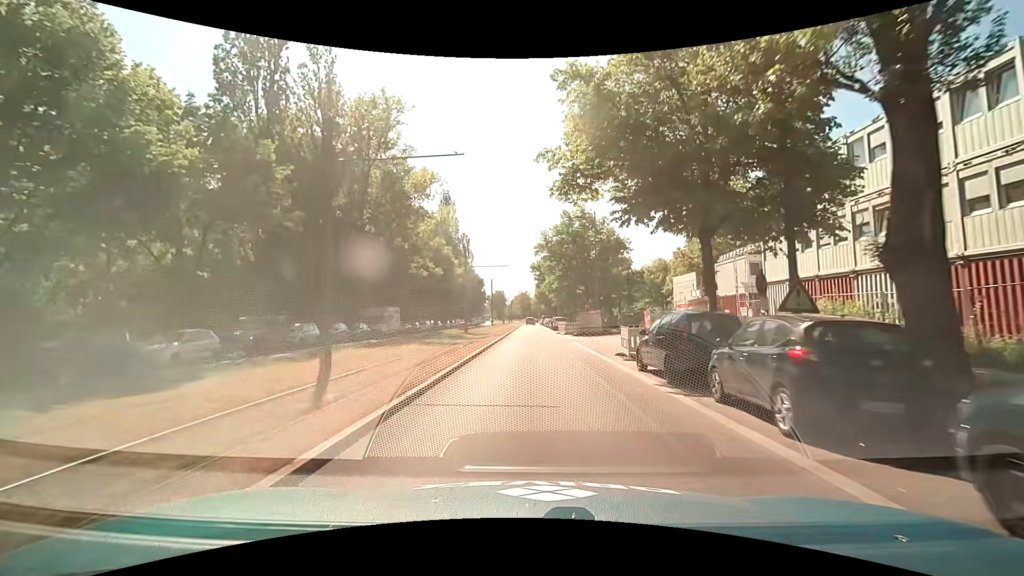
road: secondary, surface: asphalt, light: Day
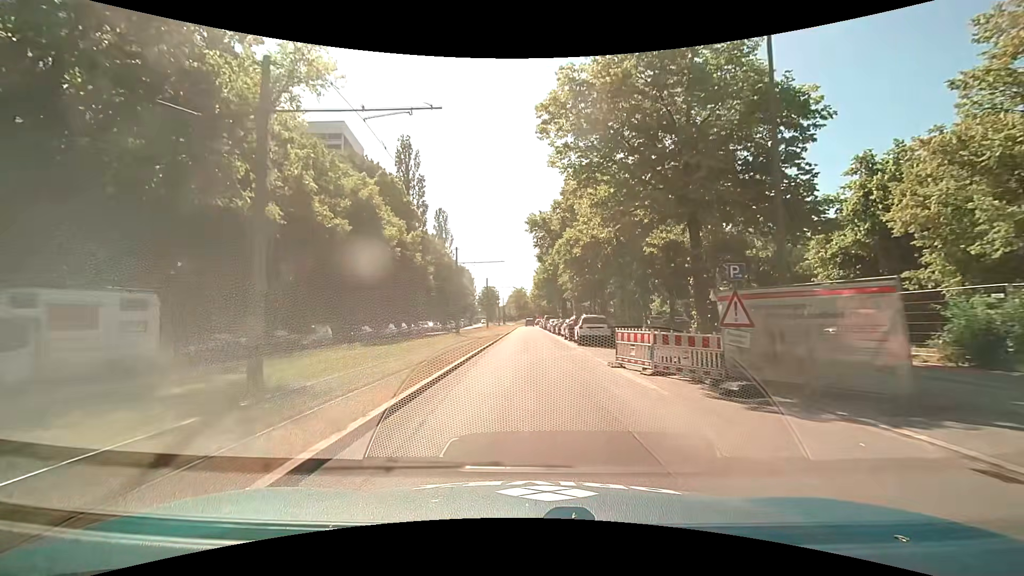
(0.0, +32.7) m; 0°
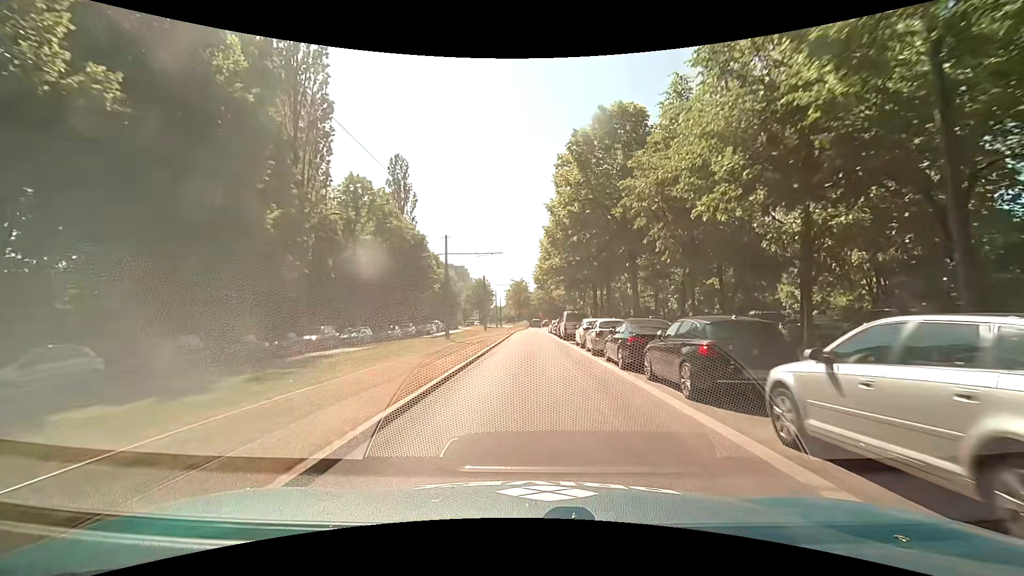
(-0.1, +35.5) m; -1°
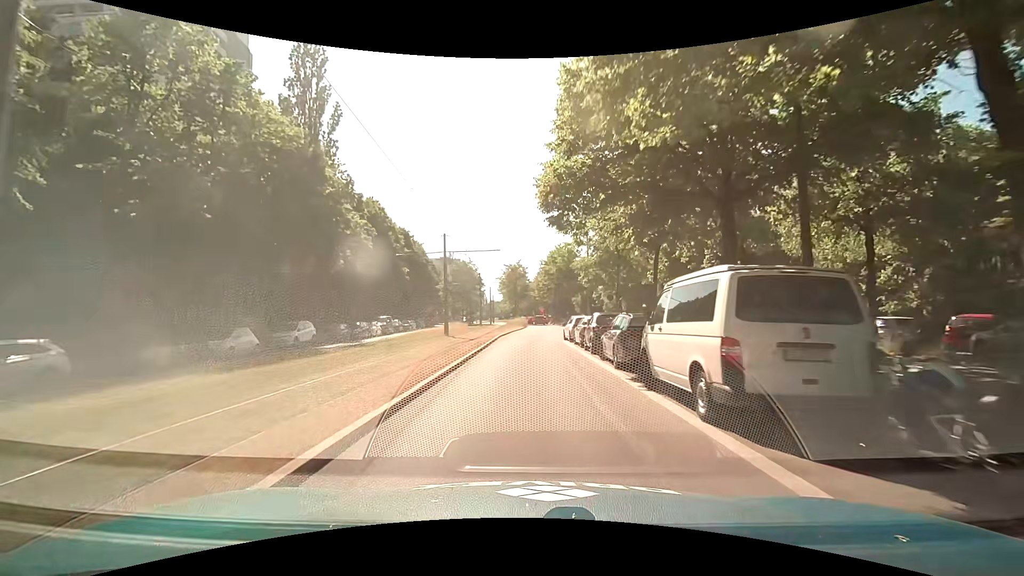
(+0.3, +27.9) m; 0°
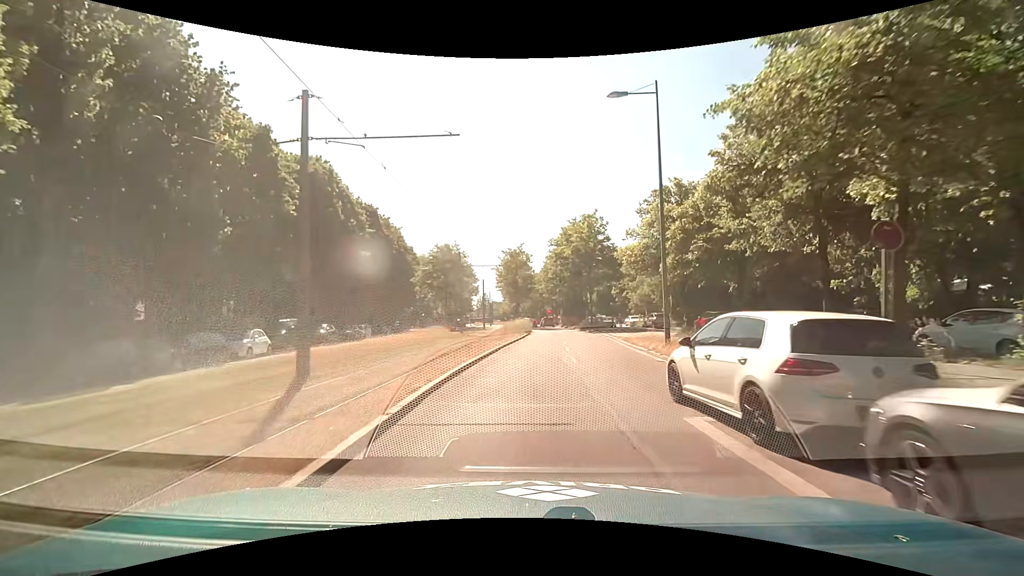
(-0.1, +21.9) m; 0°
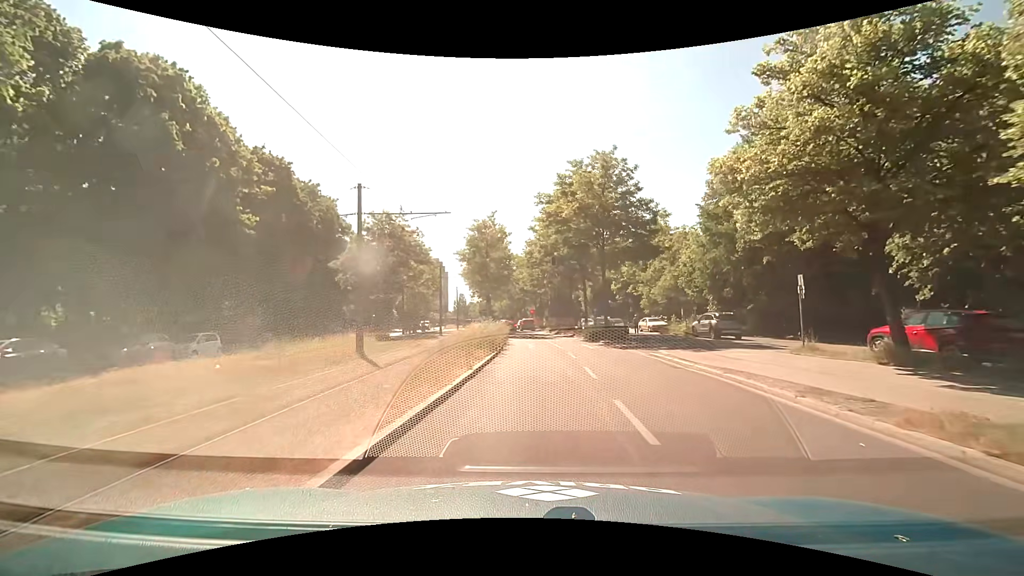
(0.0, +21.5) m; +2°
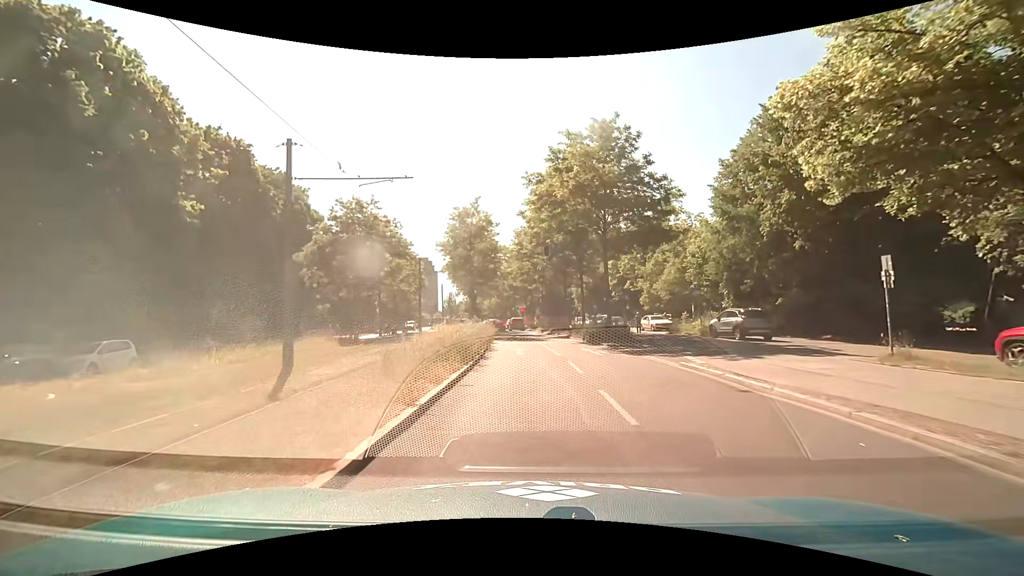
(0.0, +5.1) m; +1°
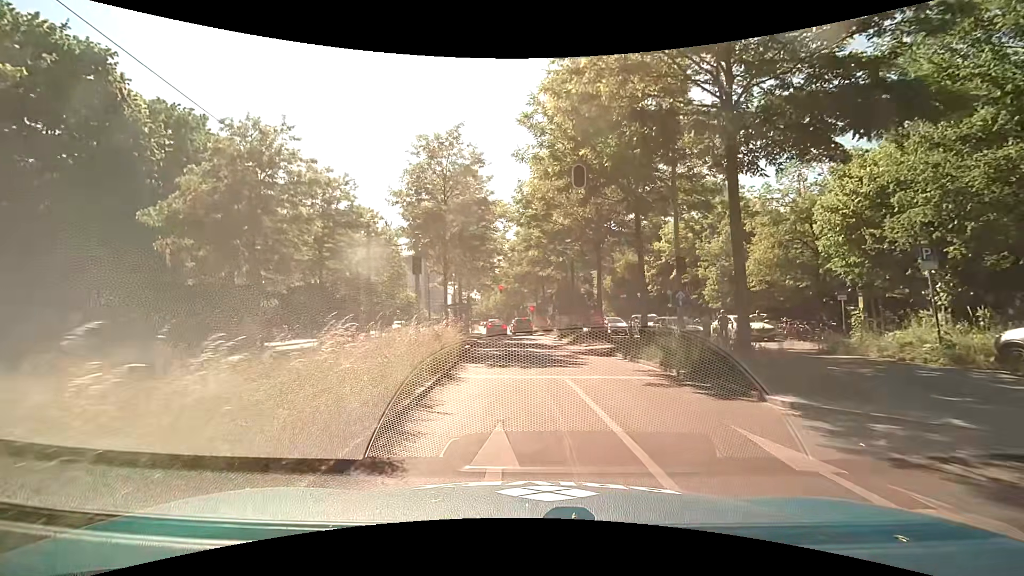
(0.0, +16.6) m; -1°
